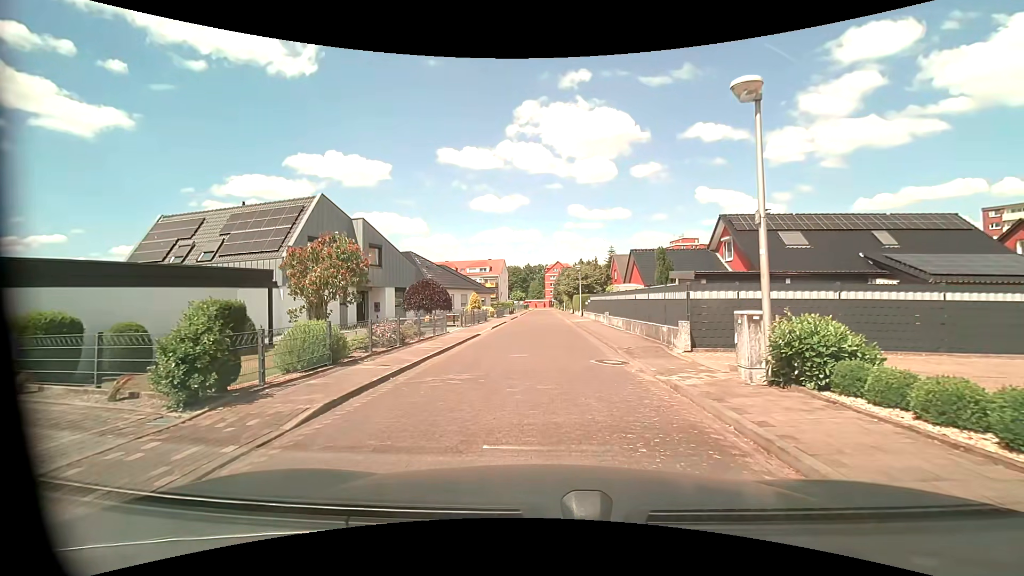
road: residential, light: Day
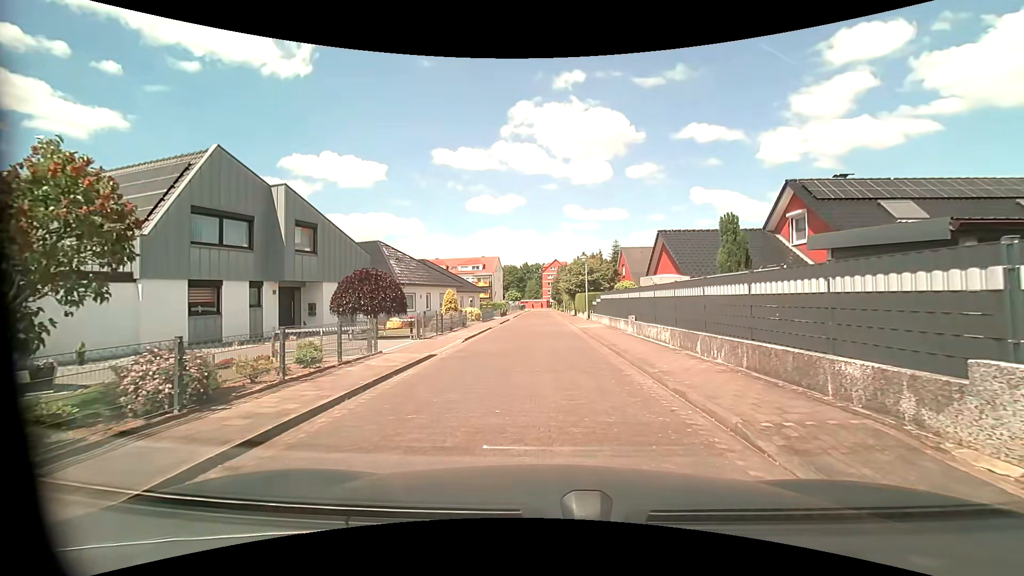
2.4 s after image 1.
(0.0, +9.3) m; +1°
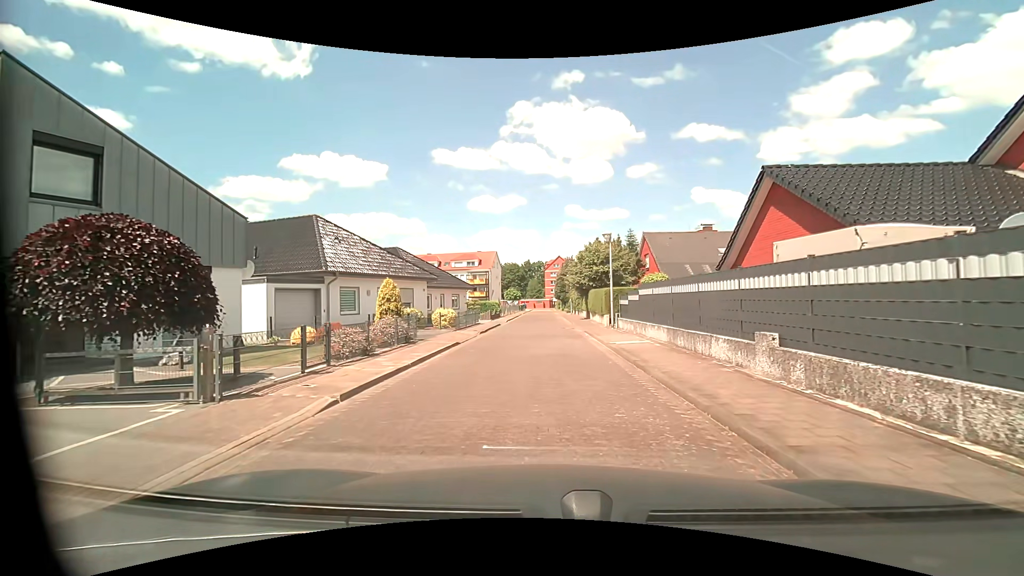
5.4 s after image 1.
(0.0, +12.2) m; 0°
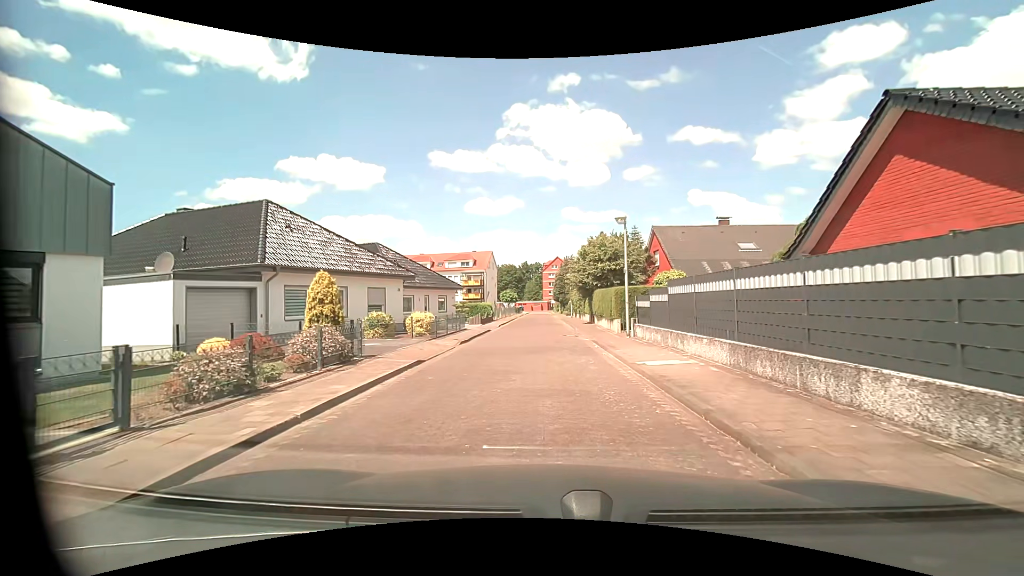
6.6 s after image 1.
(0.0, +5.1) m; -1°
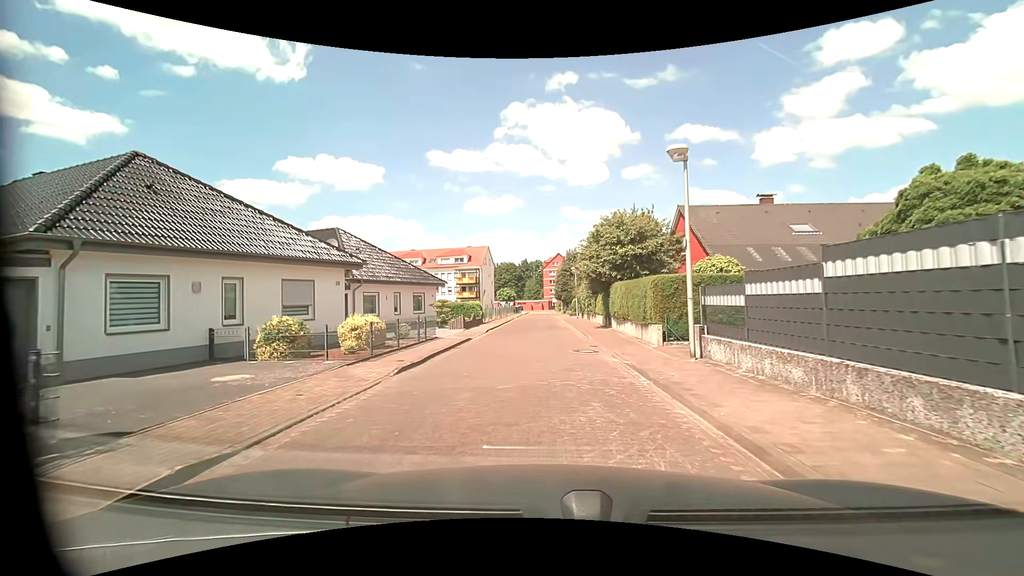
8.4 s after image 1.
(+0.1, +8.2) m; +1°
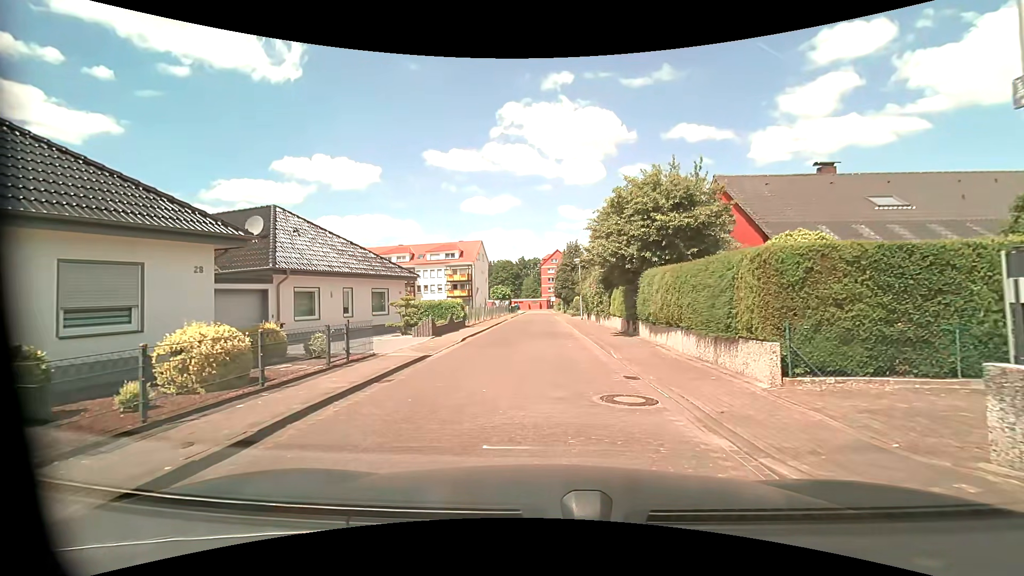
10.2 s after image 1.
(-0.1, +7.6) m; 0°
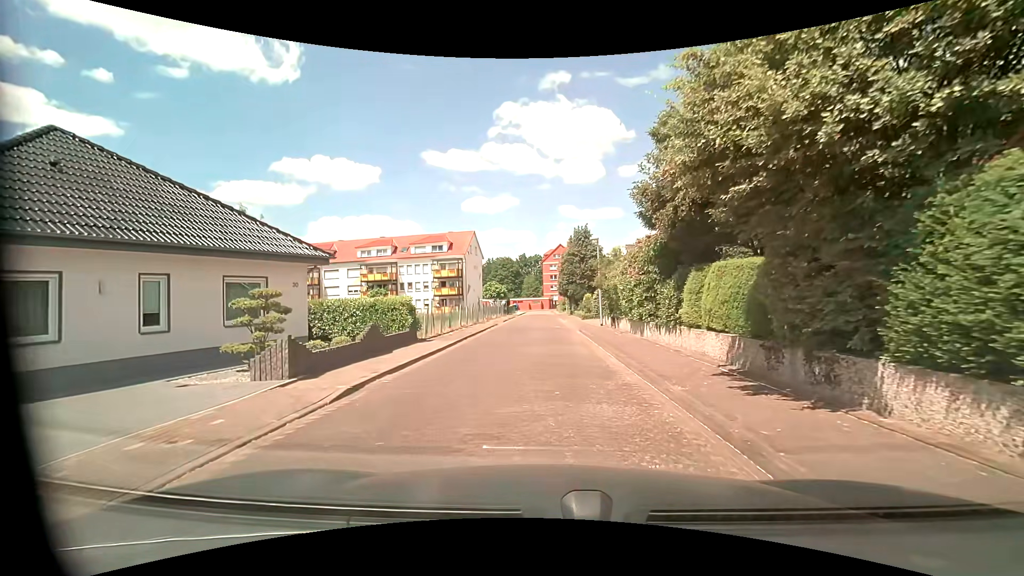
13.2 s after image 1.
(0.0, +12.2) m; -1°
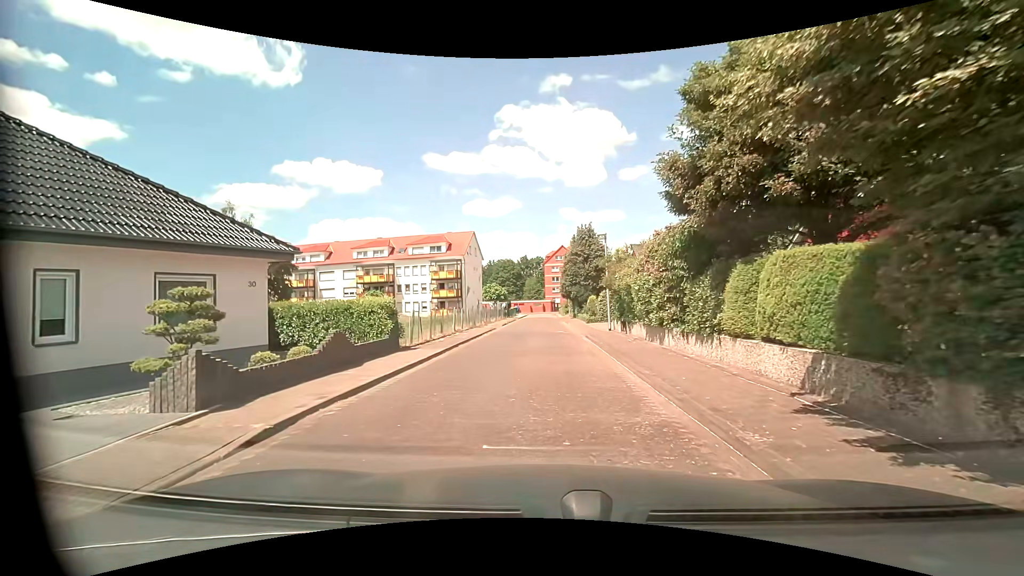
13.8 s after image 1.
(0.0, +2.6) m; 0°
